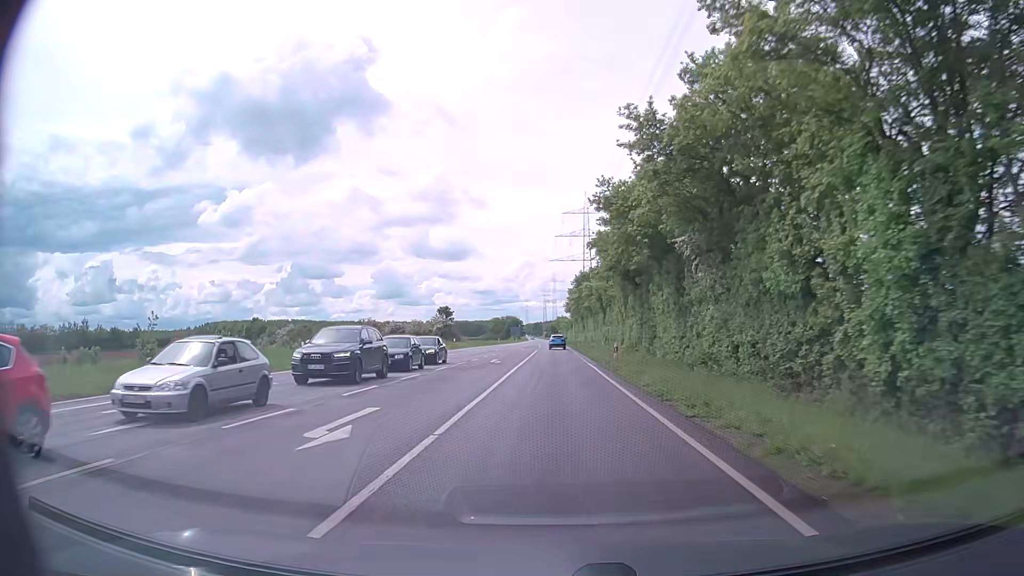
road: secondary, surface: asphalt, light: Day
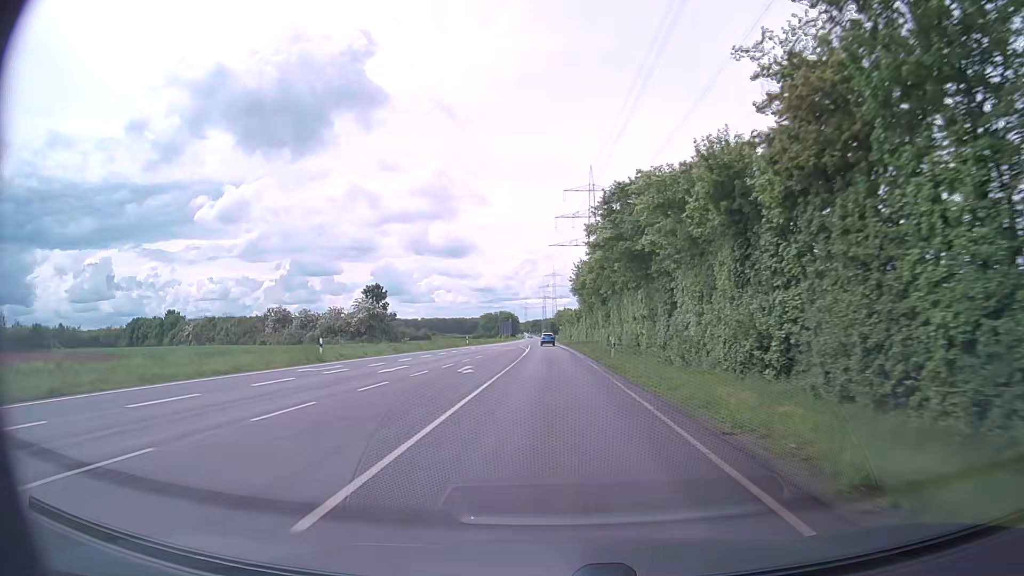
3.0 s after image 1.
(0.0, +47.7) m; 0°
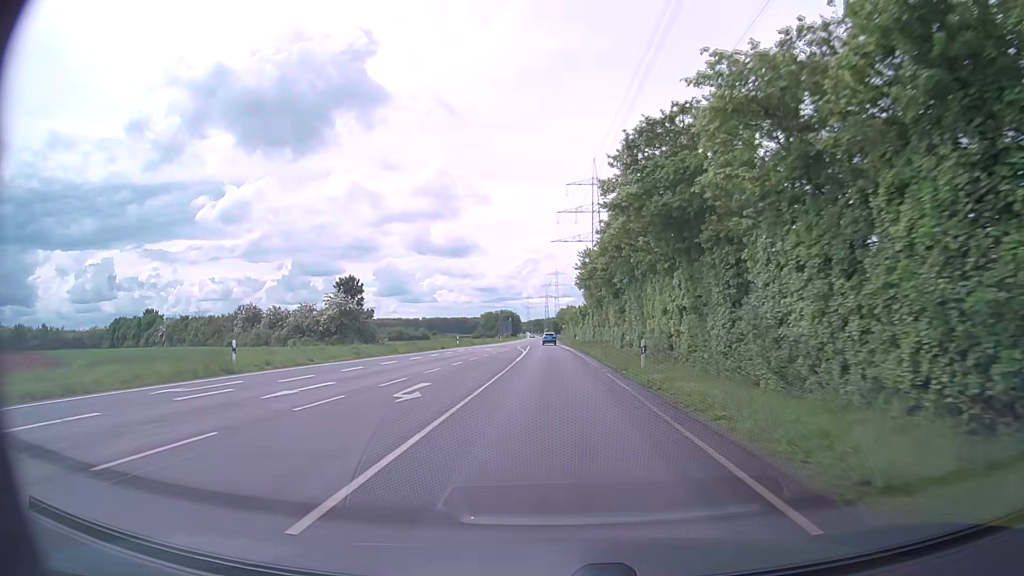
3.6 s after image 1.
(0.0, +10.4) m; 0°
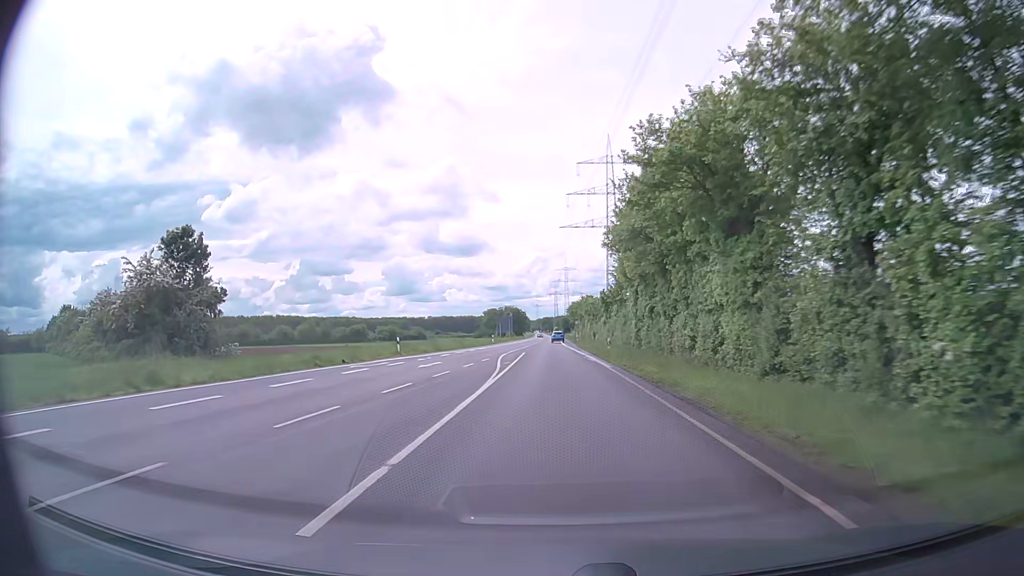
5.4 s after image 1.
(-0.3, +32.3) m; -2°
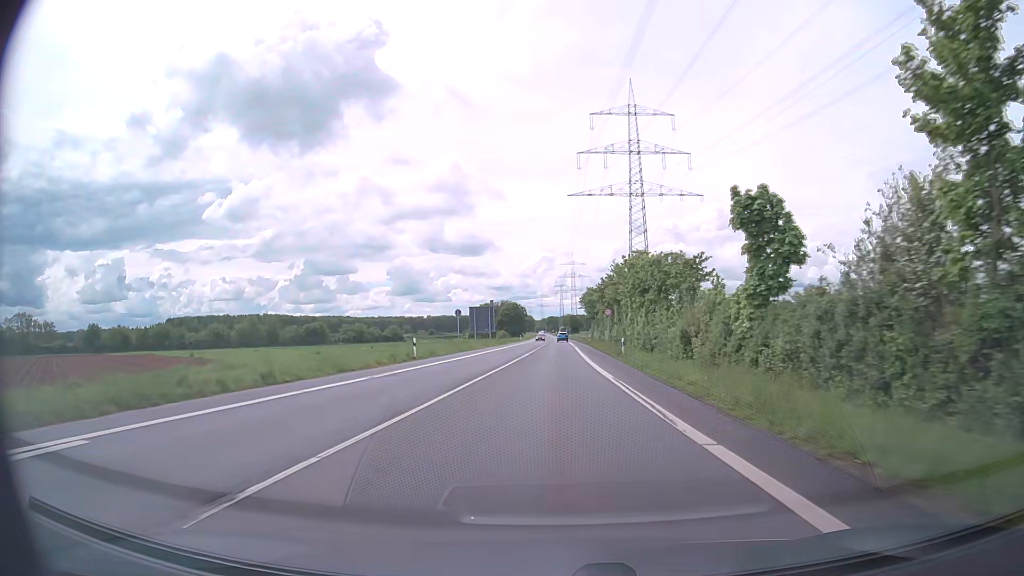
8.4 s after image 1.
(+0.1, +54.9) m; 0°
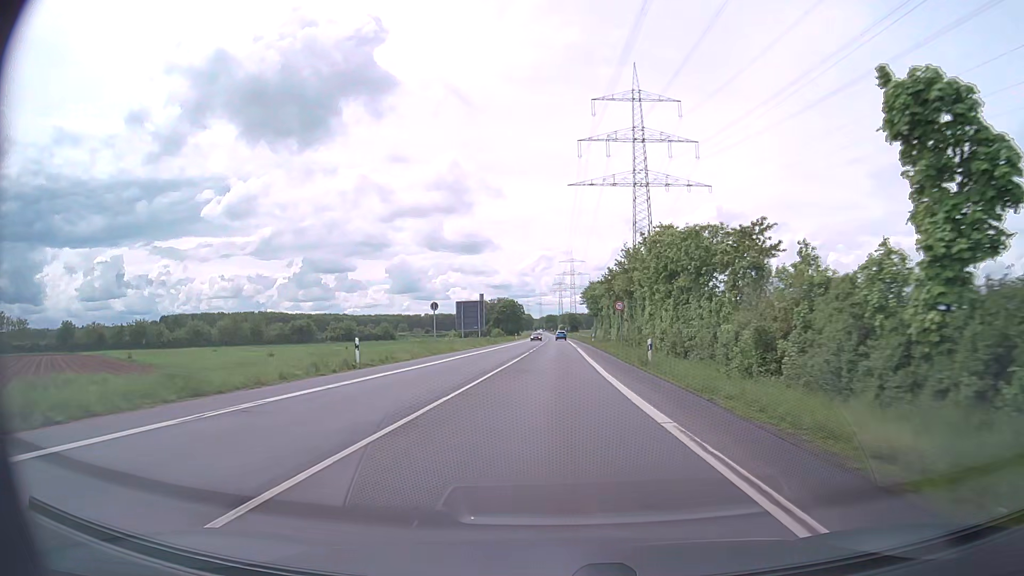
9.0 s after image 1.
(0.0, +11.0) m; 0°
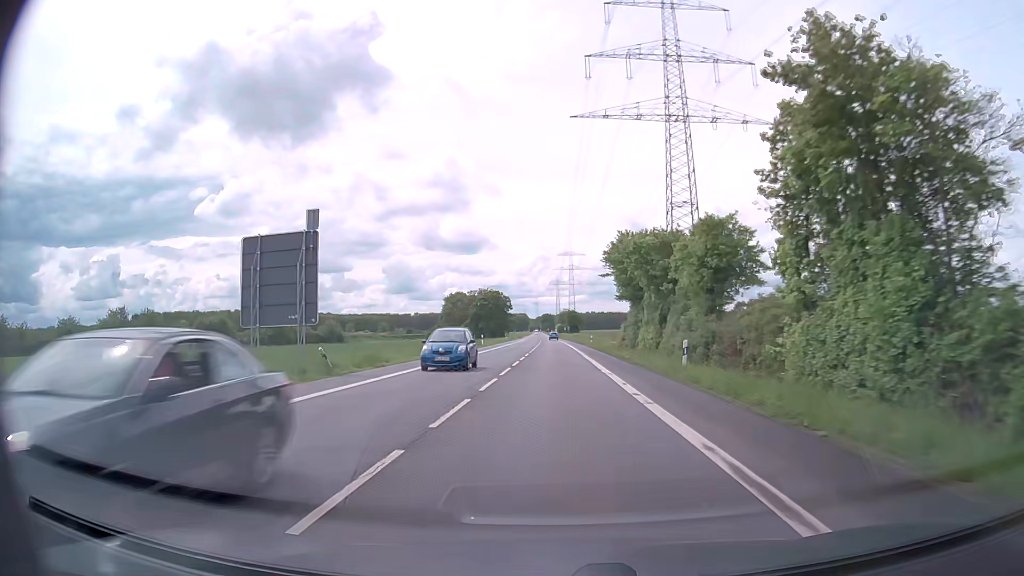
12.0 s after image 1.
(+0.1, +54.5) m; +1°
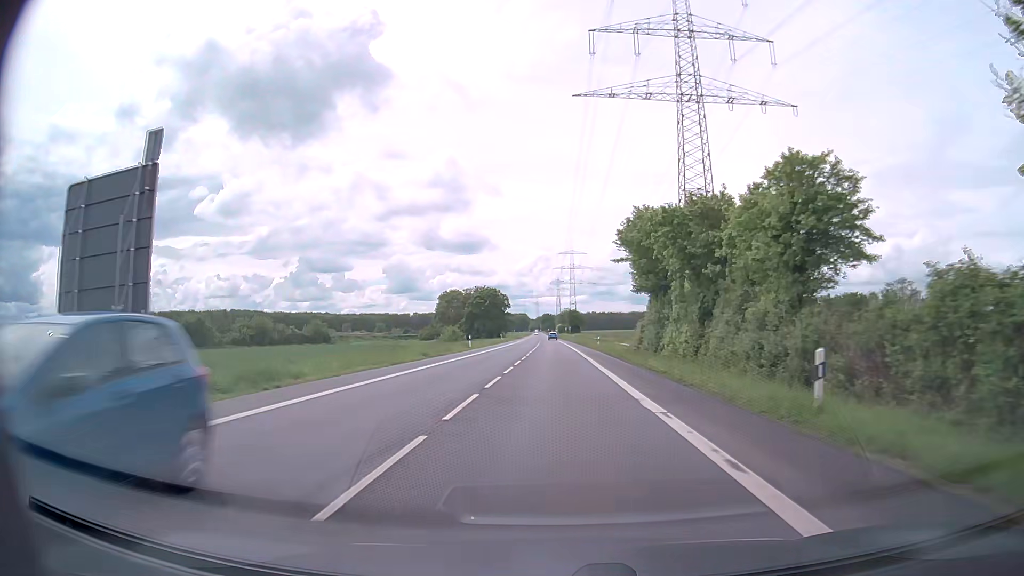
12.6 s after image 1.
(-0.1, +10.9) m; 0°
(0, +10) (0, +20) (0, +30) (0, +40) (0, +50) (0, +60) (0, +70) (-1, +80) (-1, +90) (-1, +100) m
